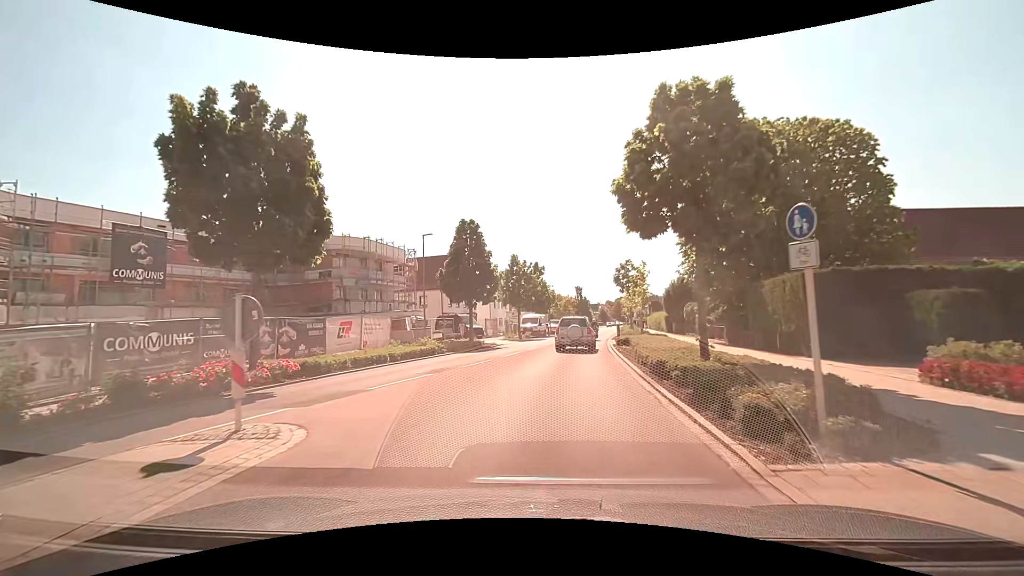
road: tertiary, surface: asphalt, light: Day
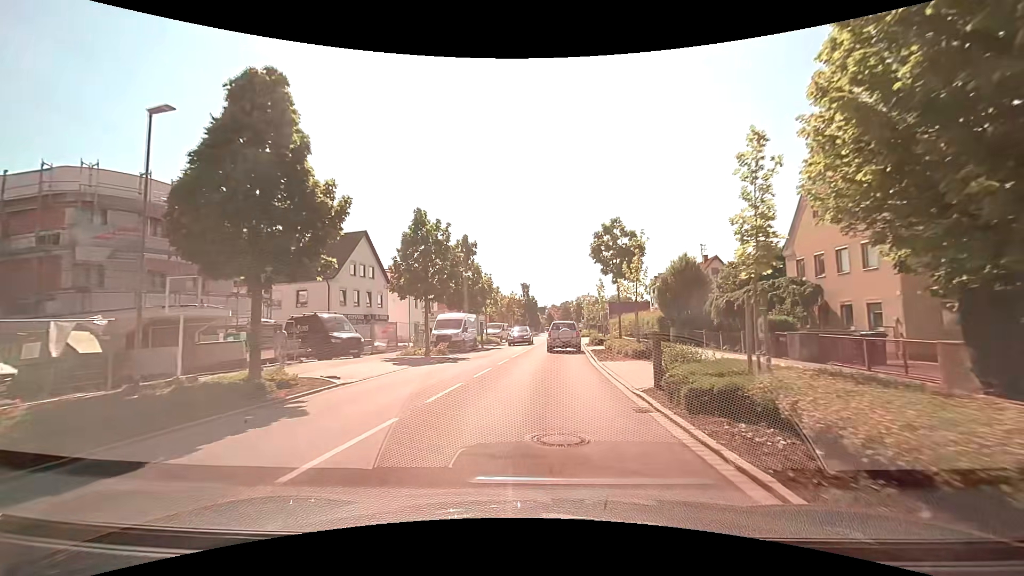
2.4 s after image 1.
(+0.9, +20.8) m; +6°
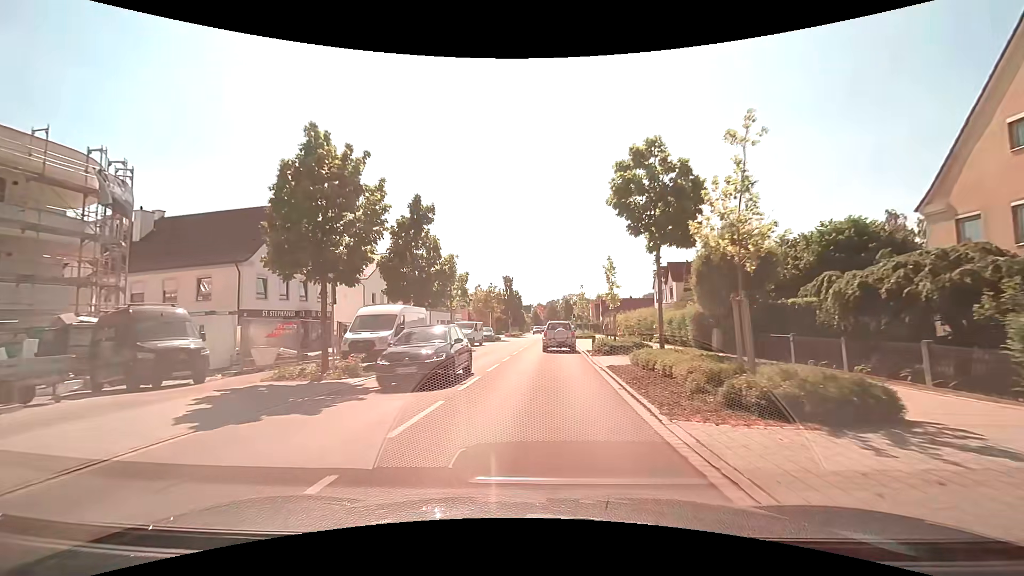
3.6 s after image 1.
(+0.1, +11.8) m; +1°
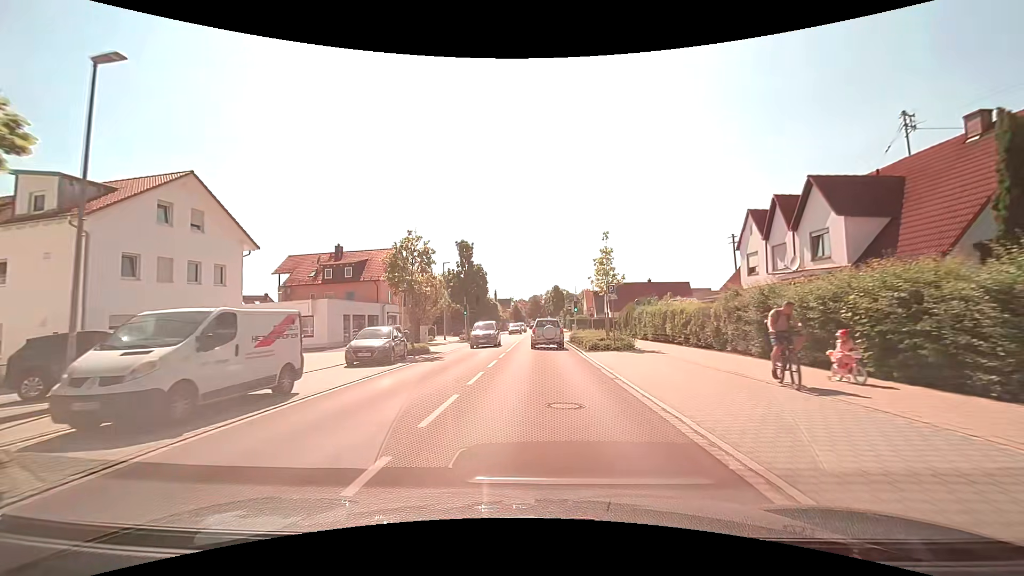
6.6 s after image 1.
(+0.4, +30.9) m; +2°
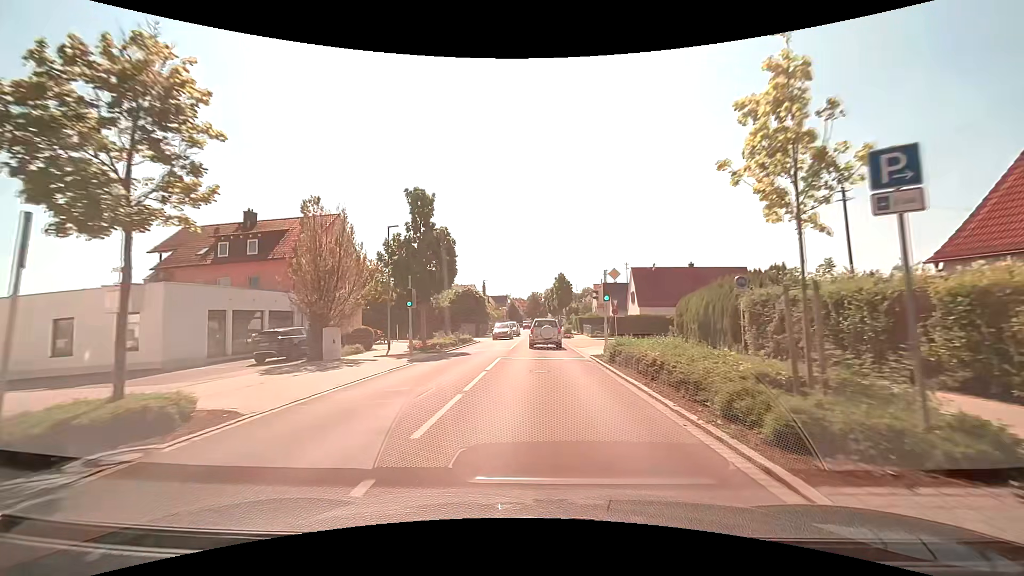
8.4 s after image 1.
(-0.1, +18.8) m; 0°
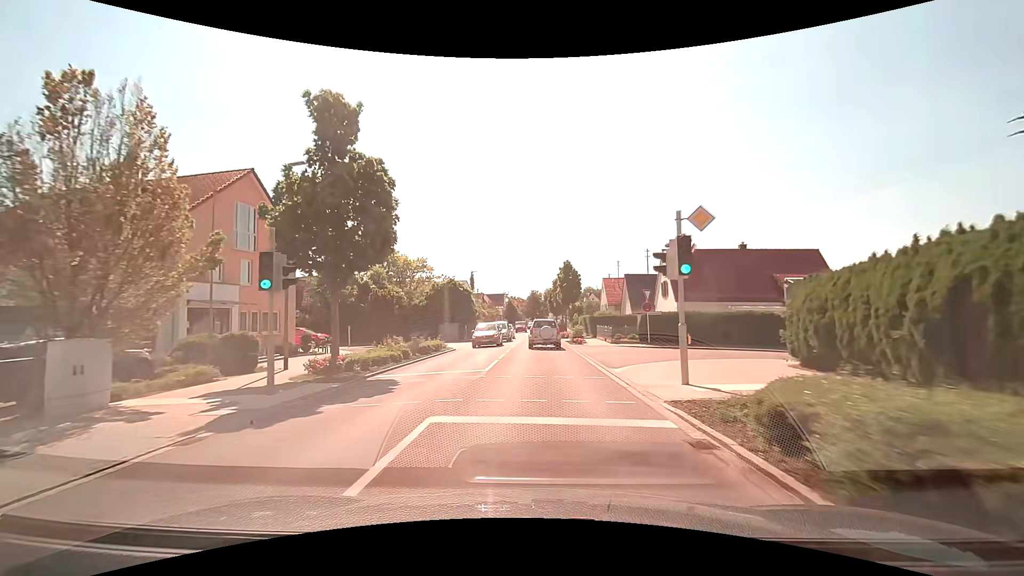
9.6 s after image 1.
(0.0, +12.7) m; +1°
